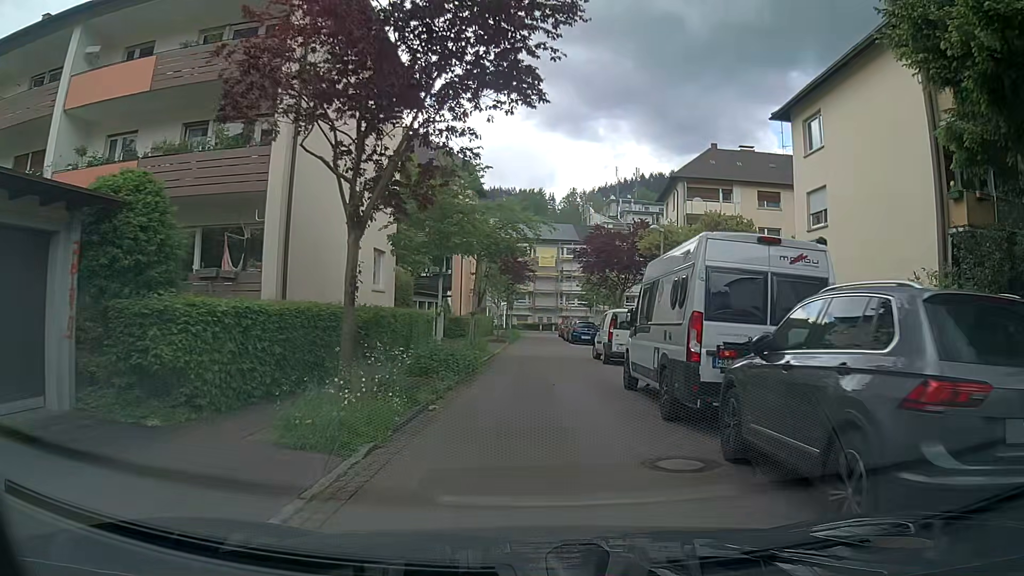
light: Day
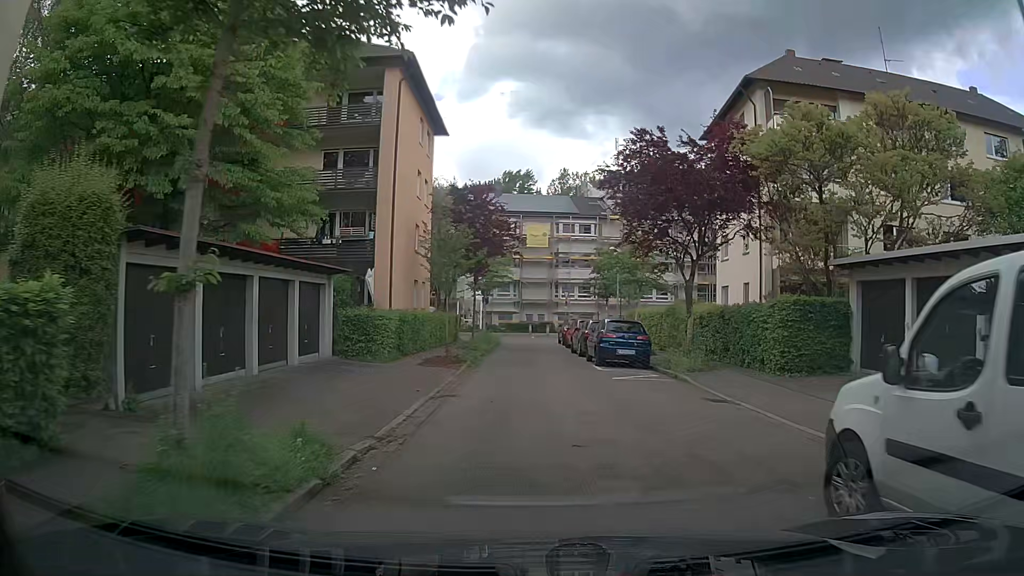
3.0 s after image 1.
(+0.2, +20.7) m; 0°
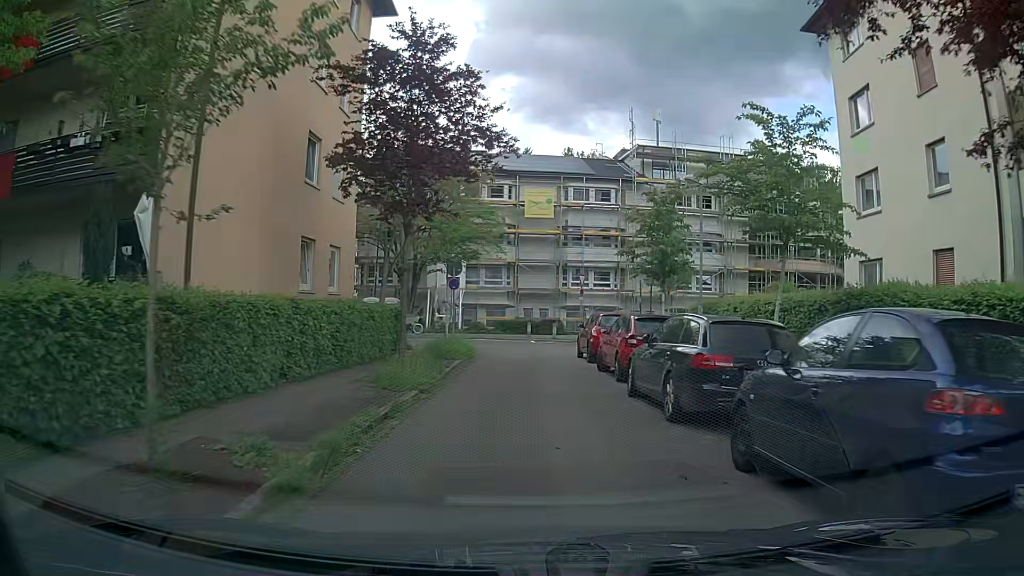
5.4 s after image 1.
(+0.2, +16.7) m; +1°
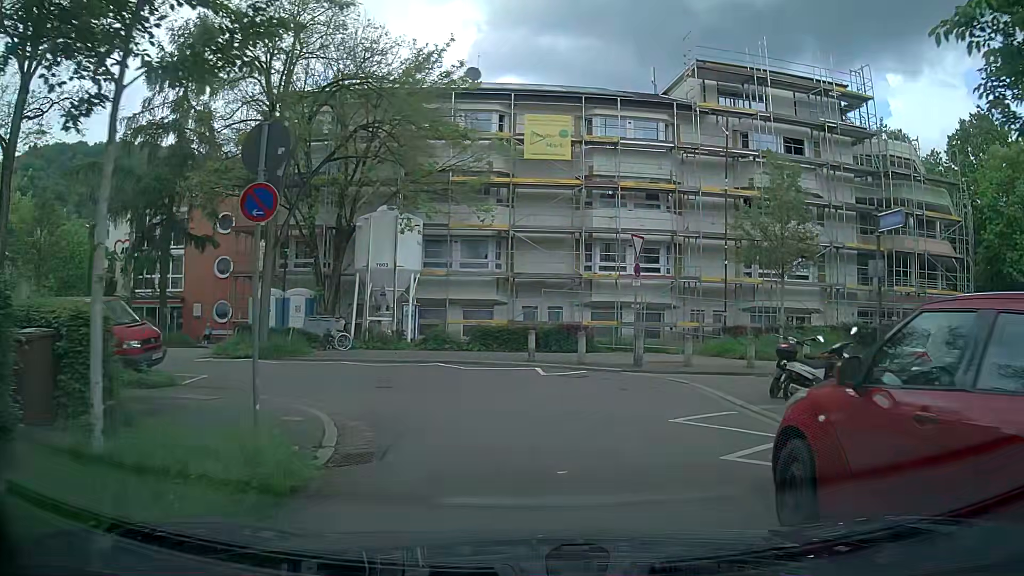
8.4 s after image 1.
(0.0, +18.0) m; 0°
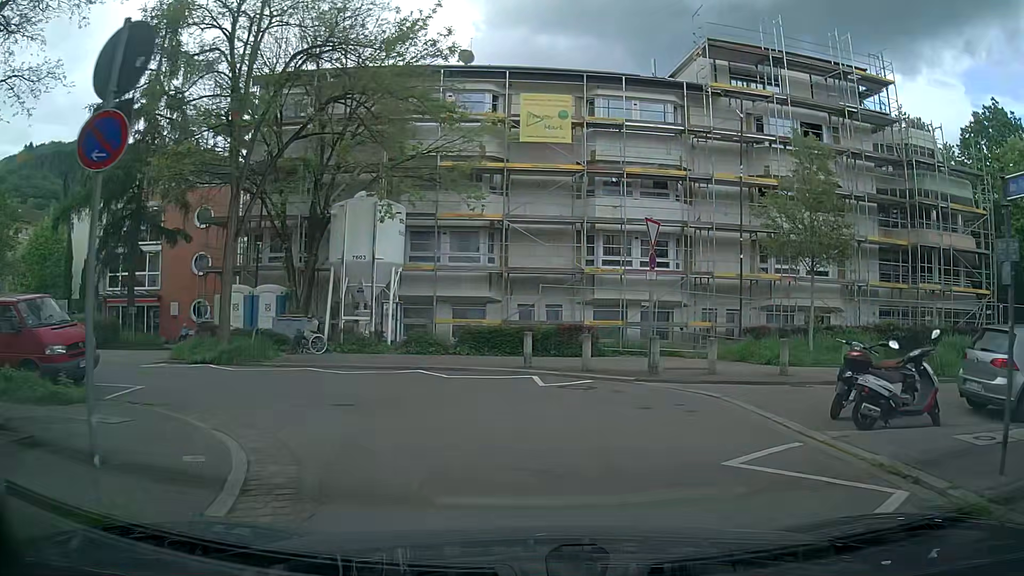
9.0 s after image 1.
(0.0, +2.7) m; 0°
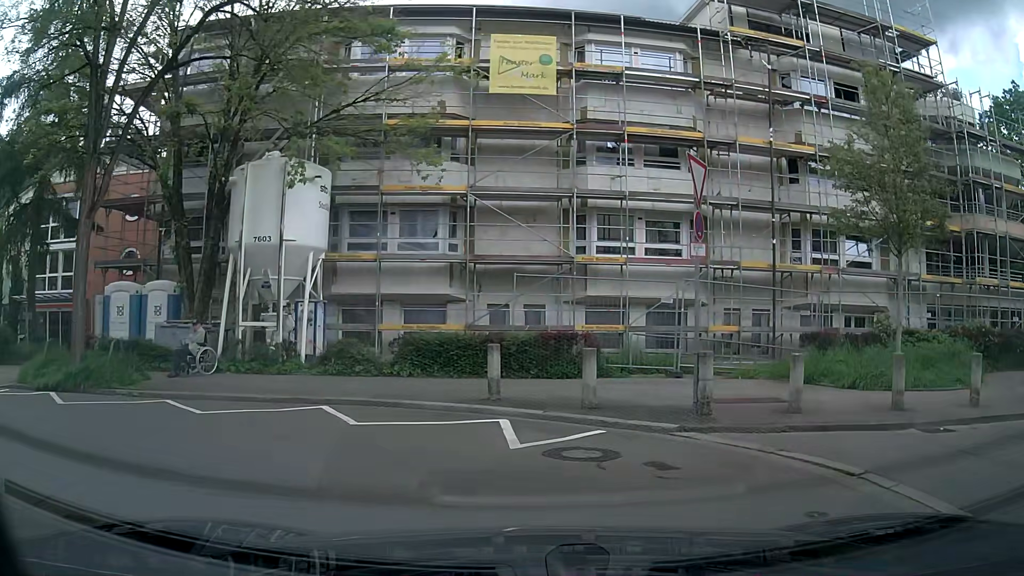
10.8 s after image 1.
(+0.1, +6.1) m; +2°
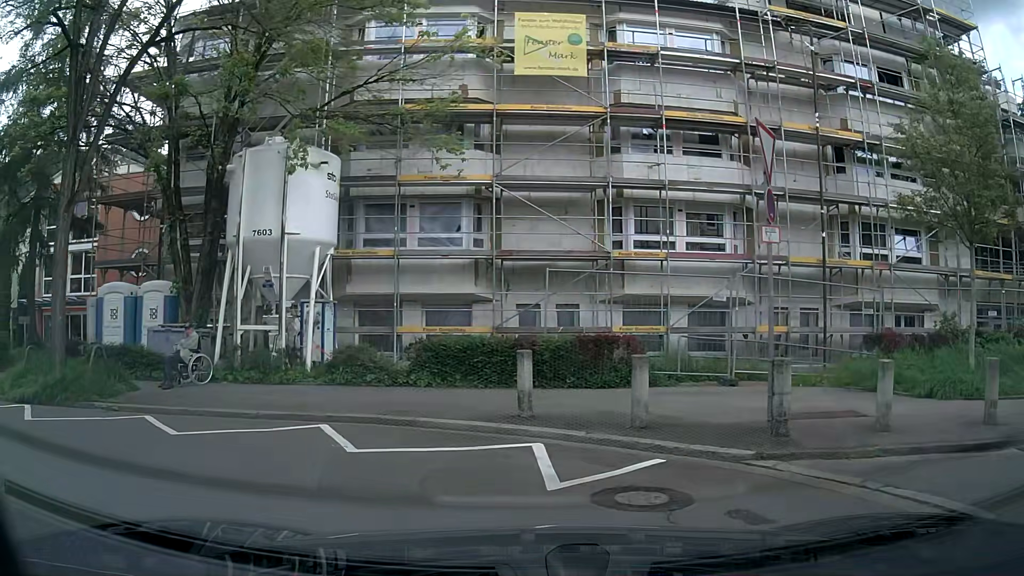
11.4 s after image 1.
(0.0, +1.7) m; -3°
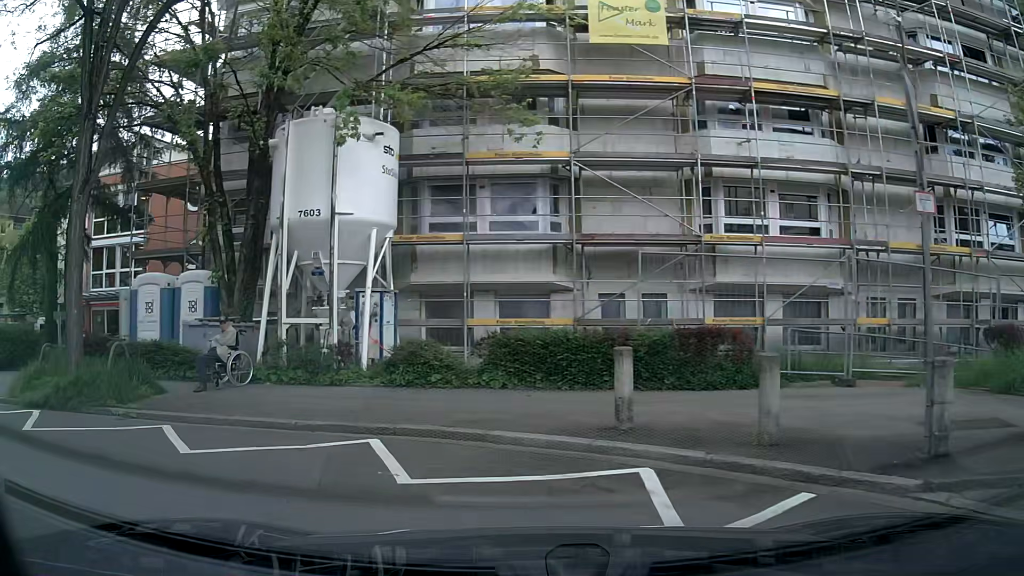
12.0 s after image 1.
(-0.1, +1.7) m; -9°
